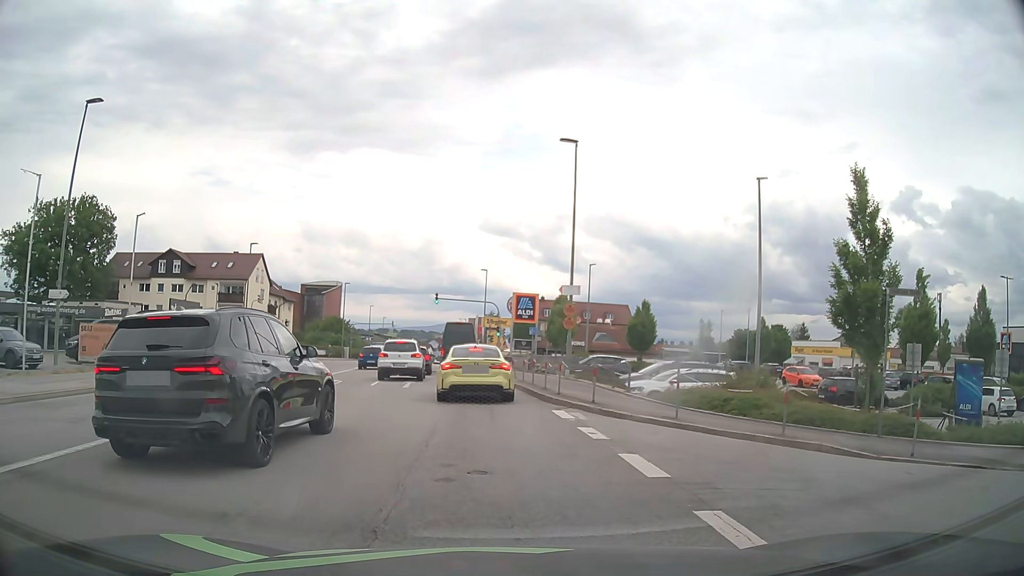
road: tertiary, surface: asphalt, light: Day
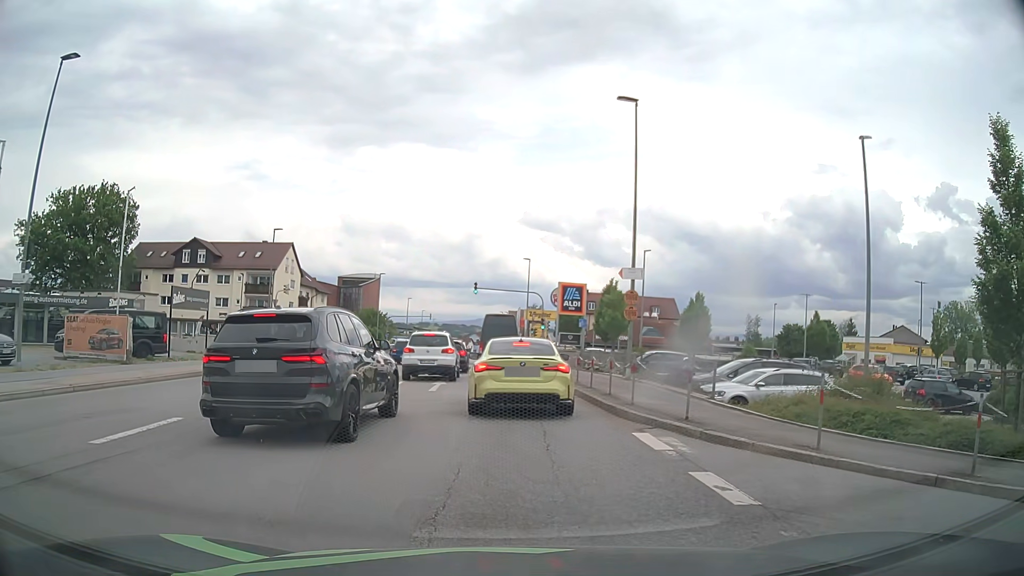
(0.0, +4.6) m; -2°
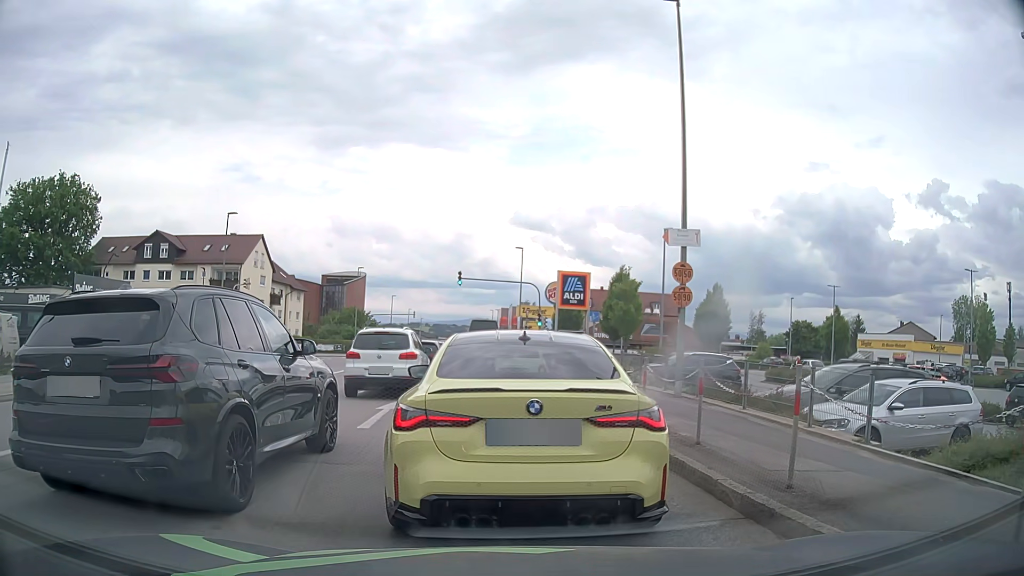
(+0.1, +7.7) m; +1°
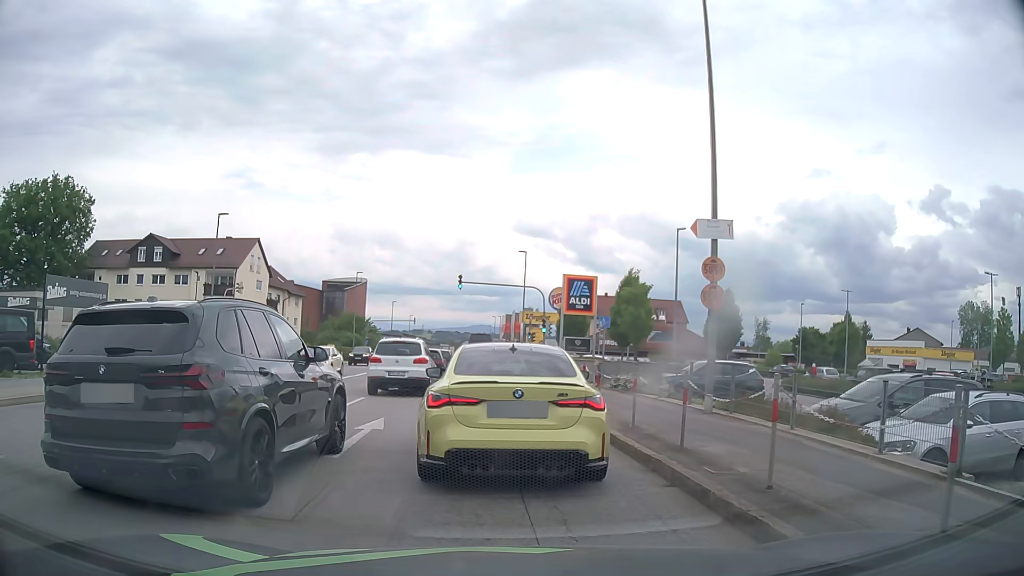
(0.0, +2.3) m; +1°
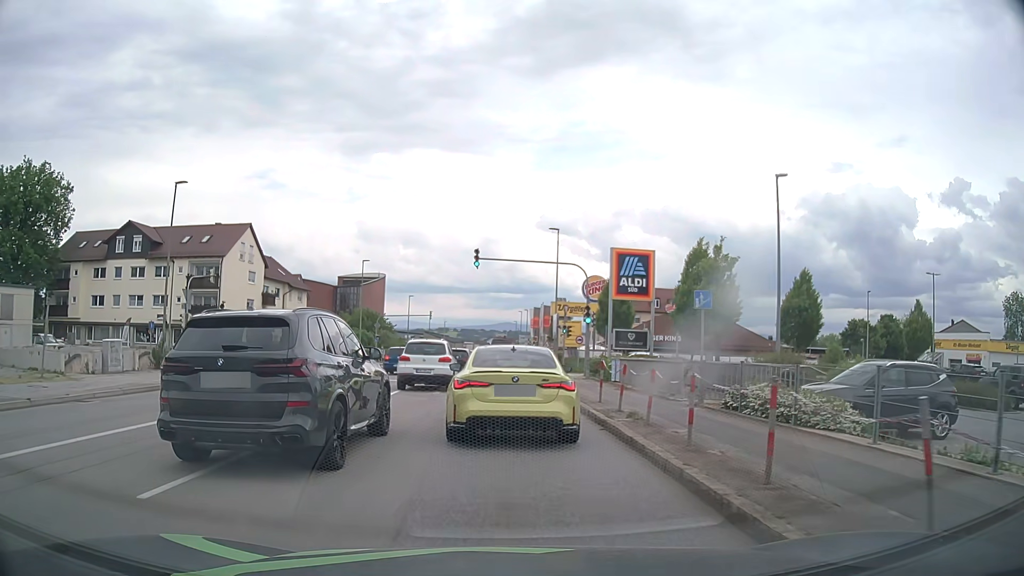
(-0.3, +10.3) m; -3°
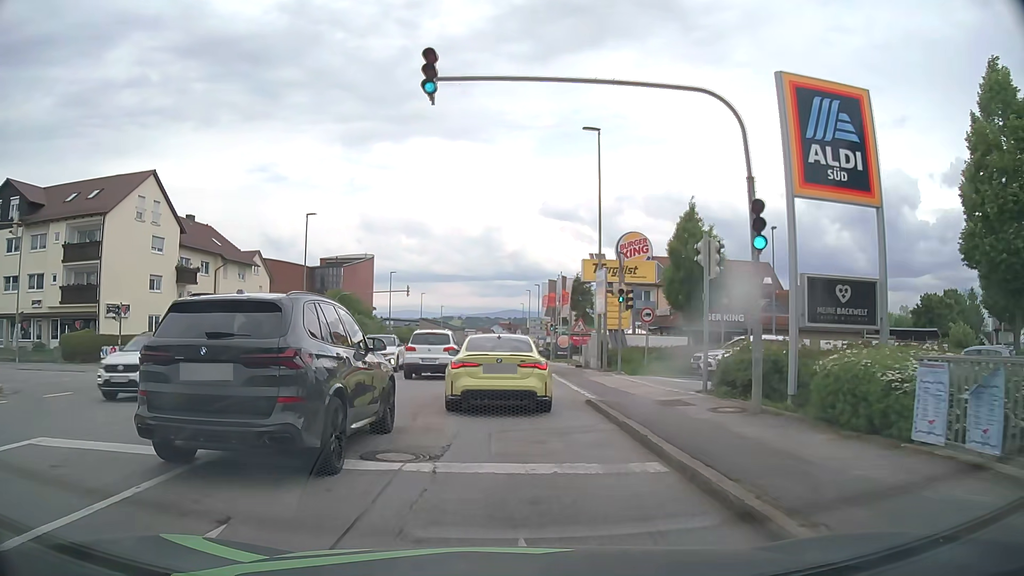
(+0.1, +20.9) m; -2°
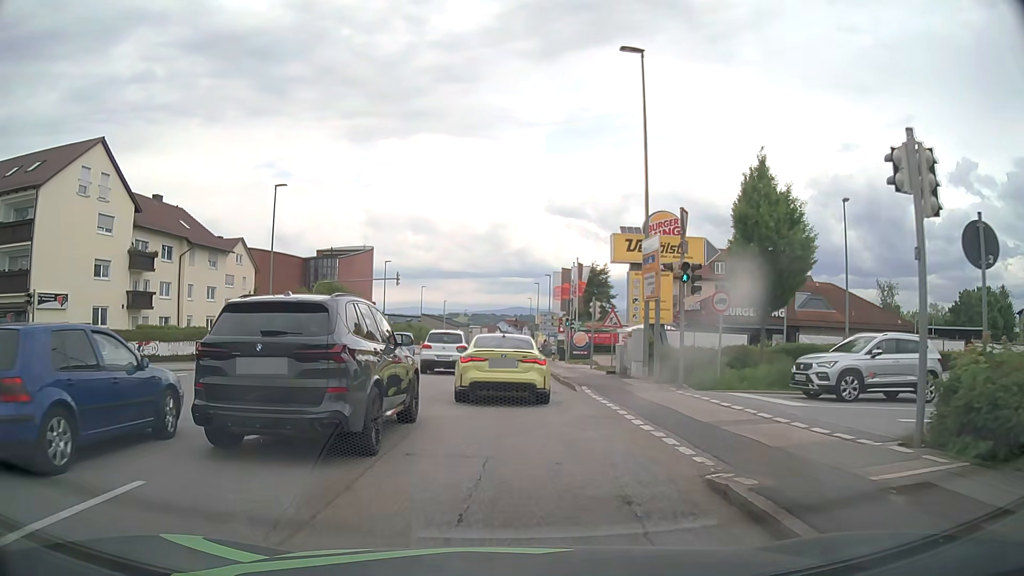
(+0.3, +8.2) m; +2°
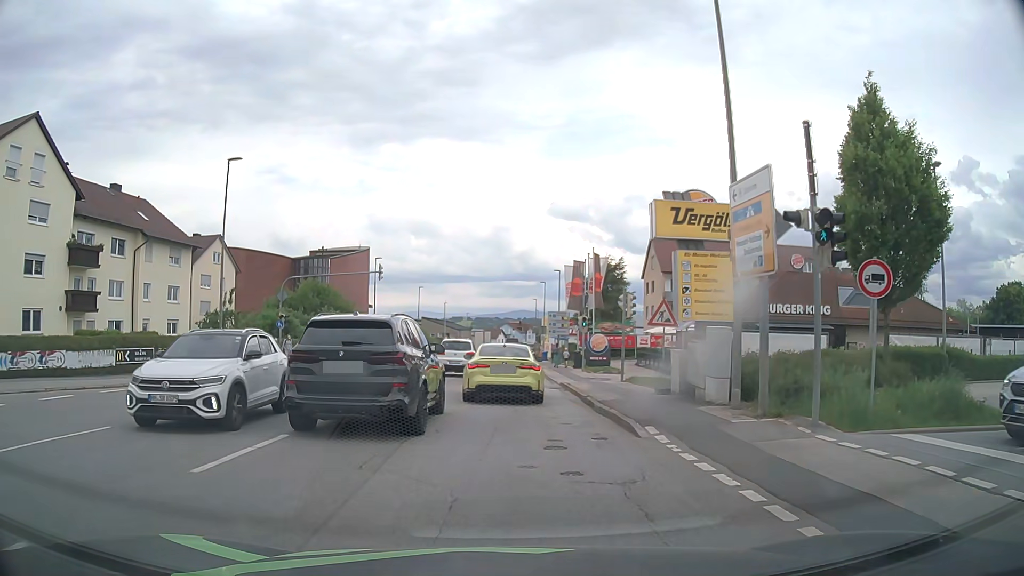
(0.0, +7.6) m; -1°
(0, +10) (0, +20) (0, +30) (0, +40) (0, +50) (0, +60) (0, +70) (0, +80) (+1, +90) (+1, +100) m
